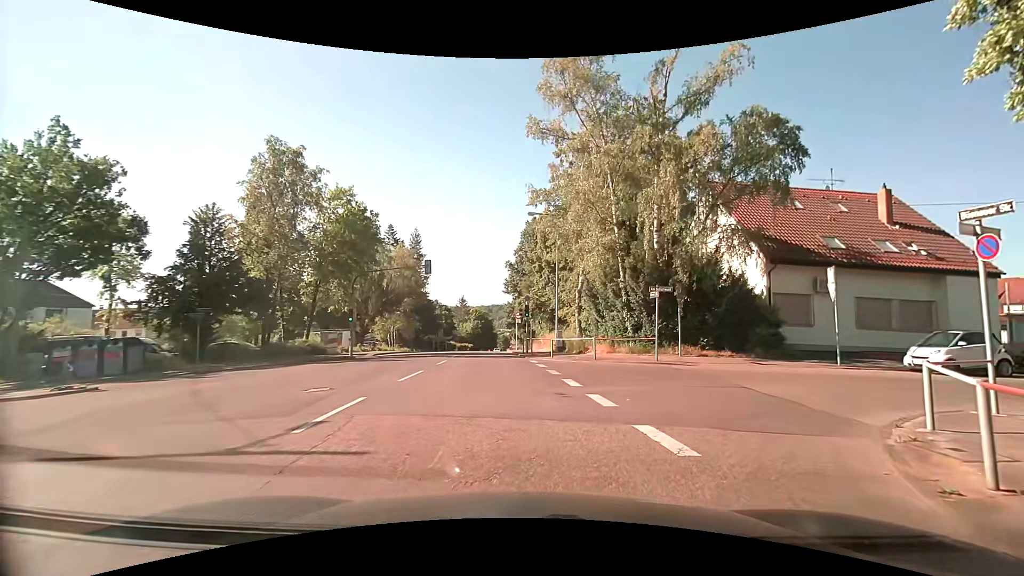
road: tertiary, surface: asphalt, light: Day
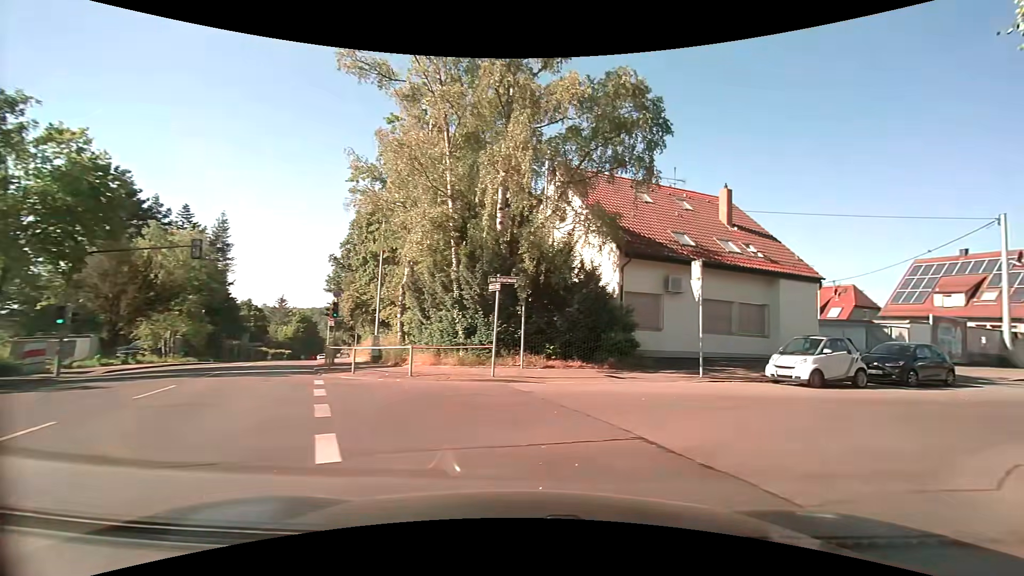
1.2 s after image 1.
(+0.8, +5.8) m; +17°
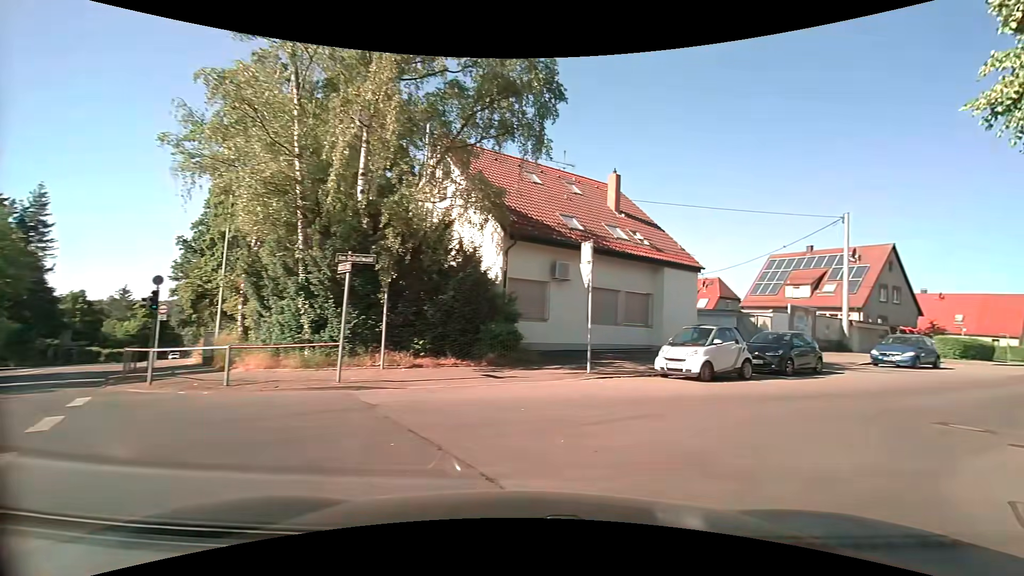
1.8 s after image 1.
(+0.3, +2.7) m; +13°
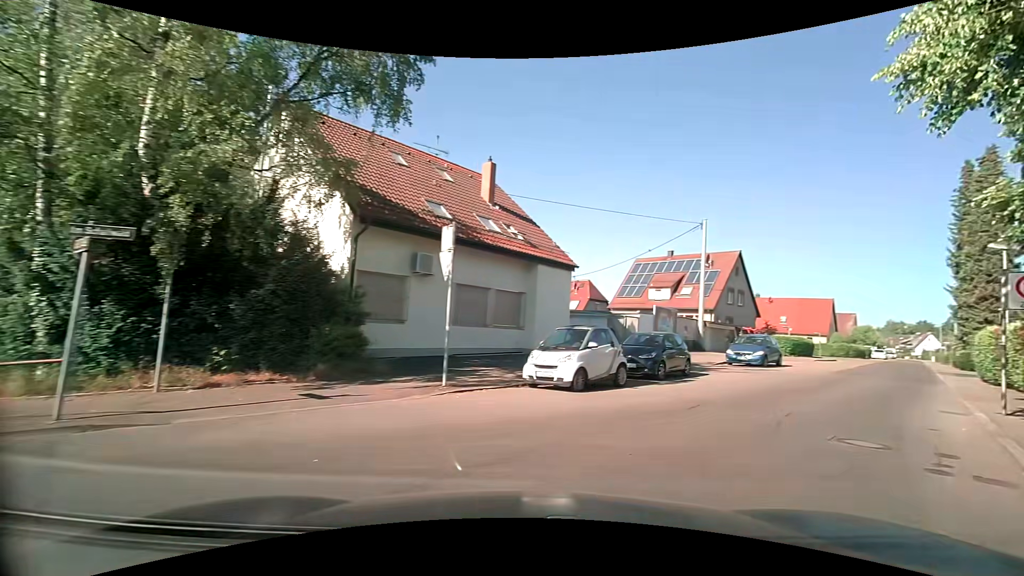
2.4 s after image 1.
(+0.3, +2.7) m; +13°
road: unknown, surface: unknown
